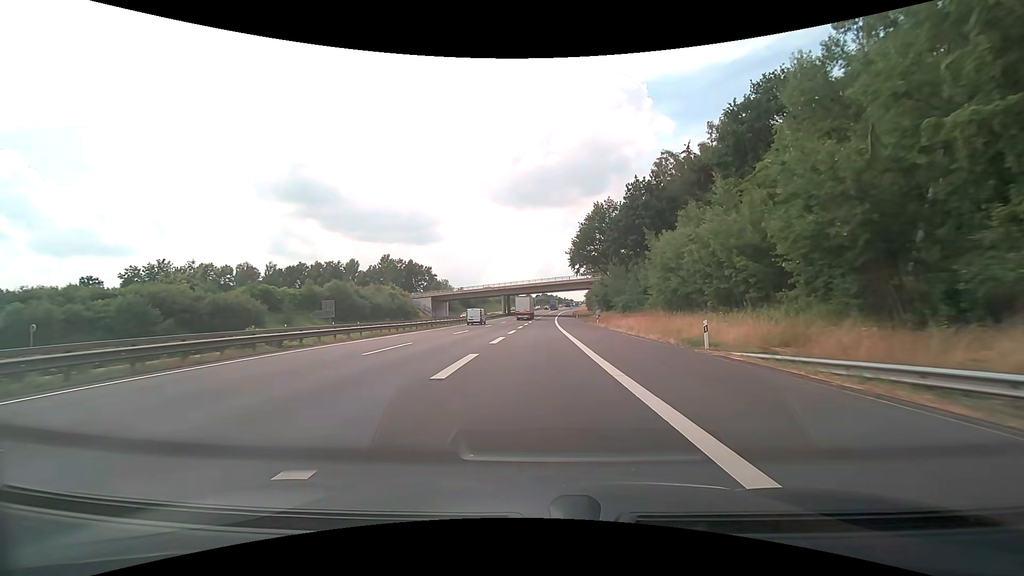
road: motorway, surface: asphalt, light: Day
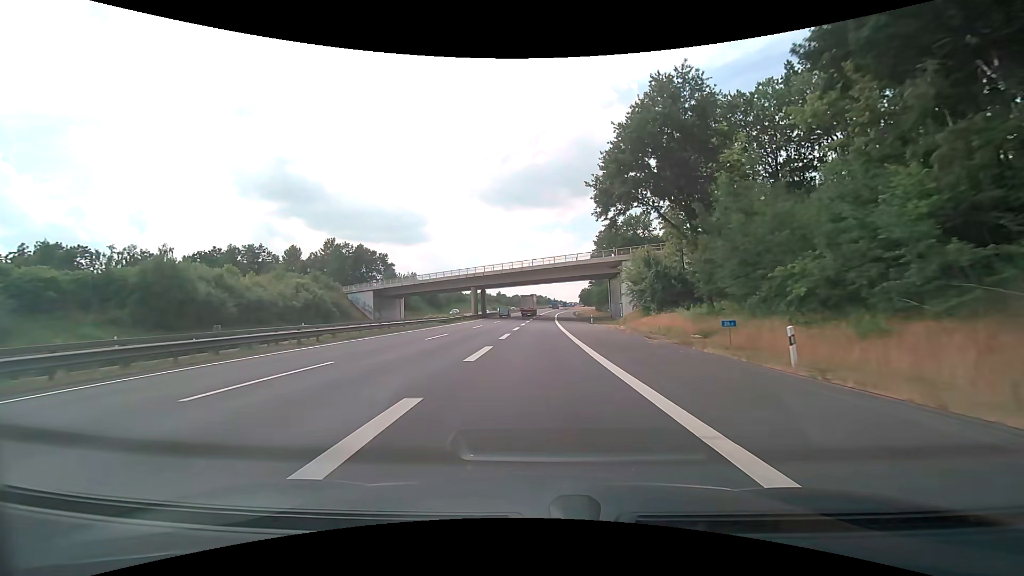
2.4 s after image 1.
(+0.3, +44.5) m; +1°
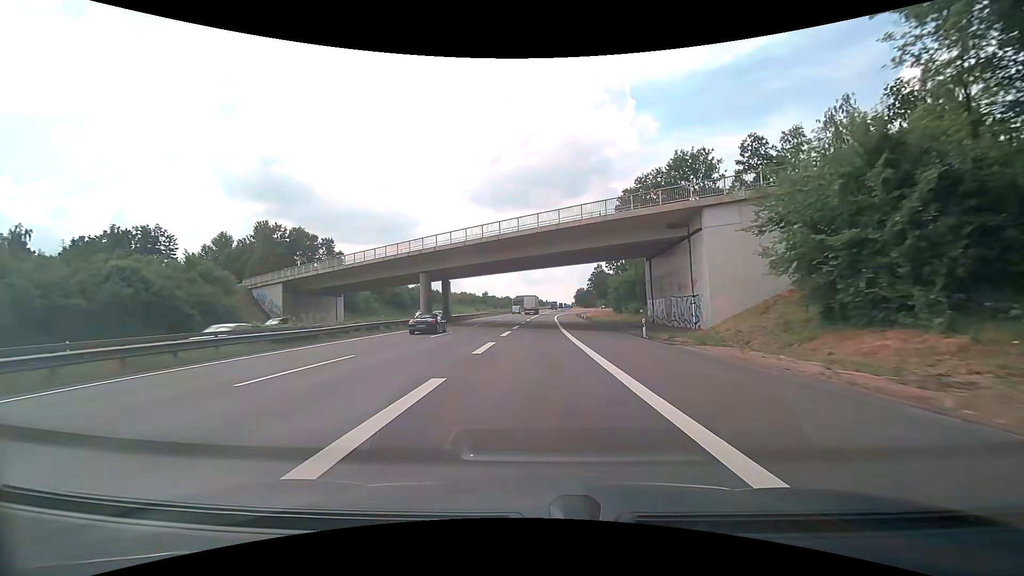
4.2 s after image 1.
(+0.2, +33.9) m; +1°
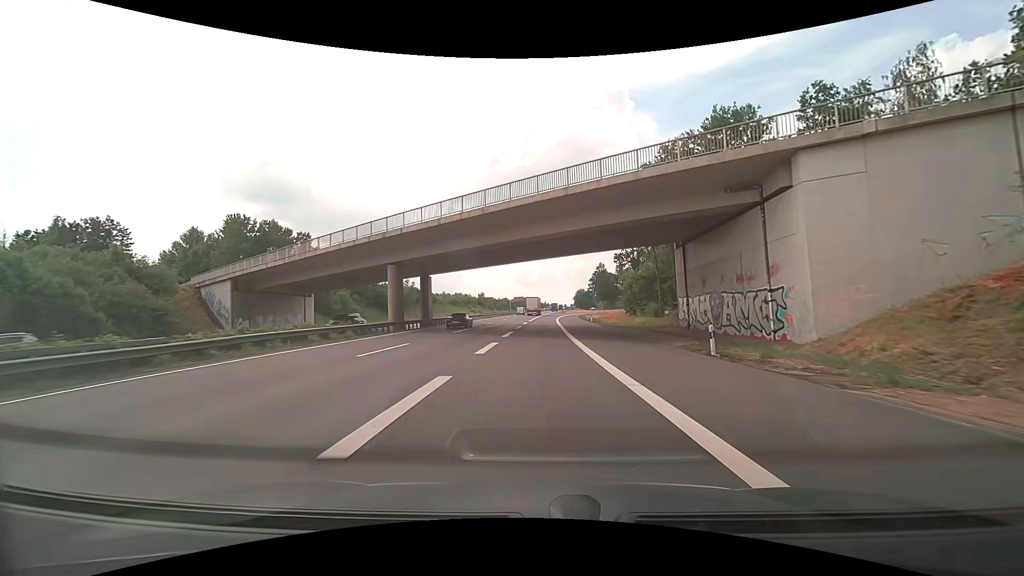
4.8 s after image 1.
(0.0, +11.3) m; 0°
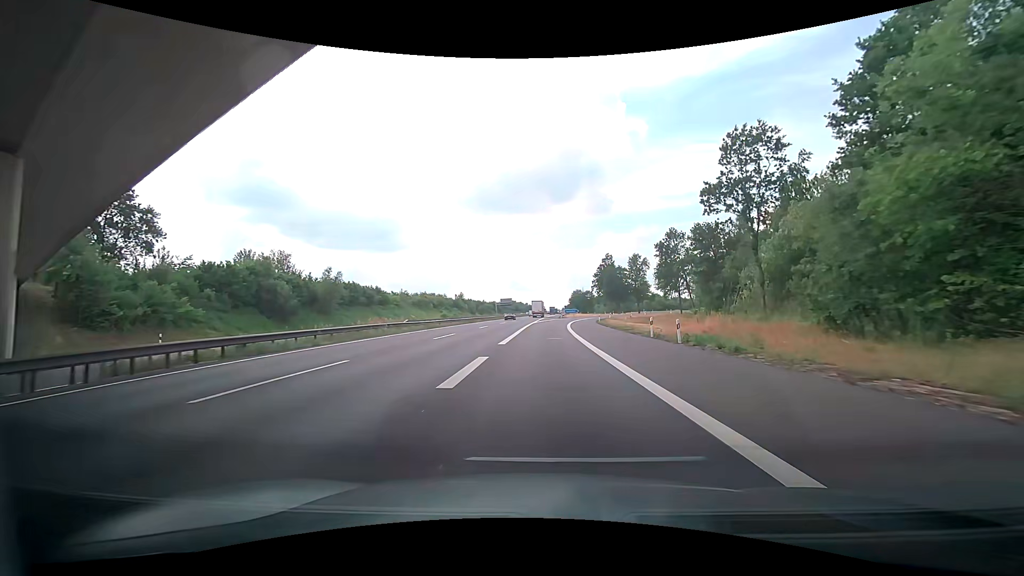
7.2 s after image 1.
(+0.3, +43.4) m; +1°
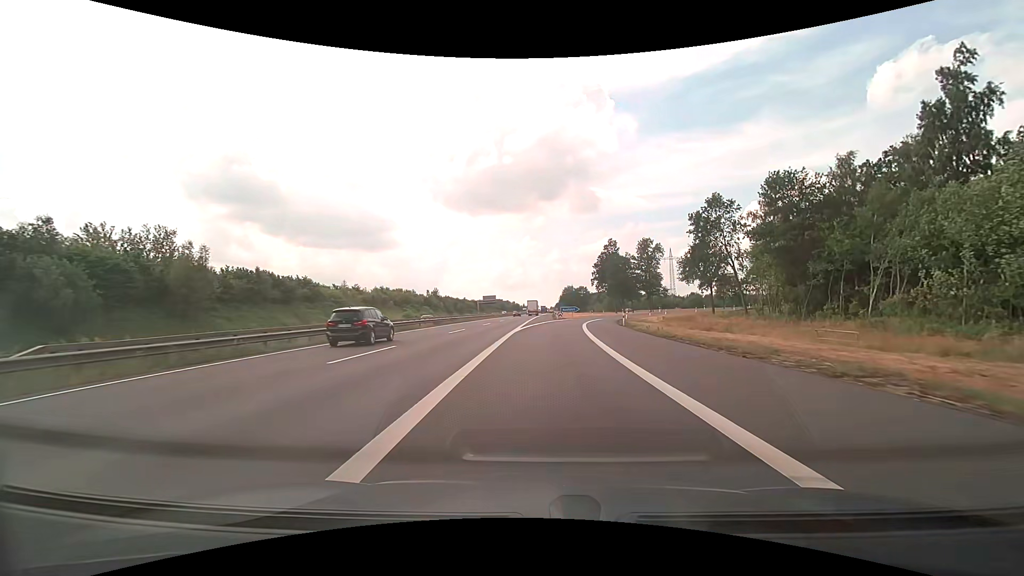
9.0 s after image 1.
(+0.4, +30.4) m; +2°
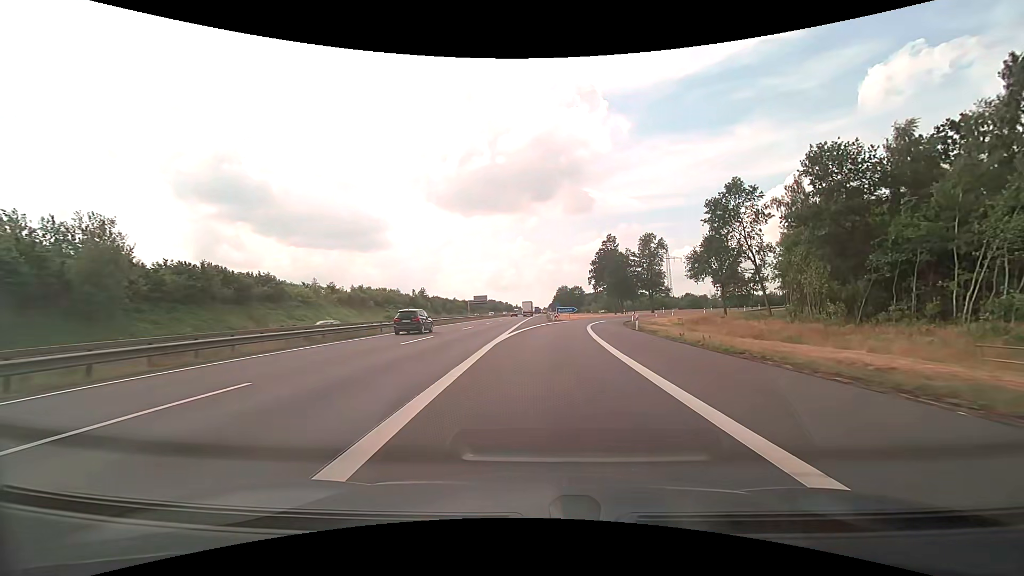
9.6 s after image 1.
(+0.1, +9.6) m; +1°
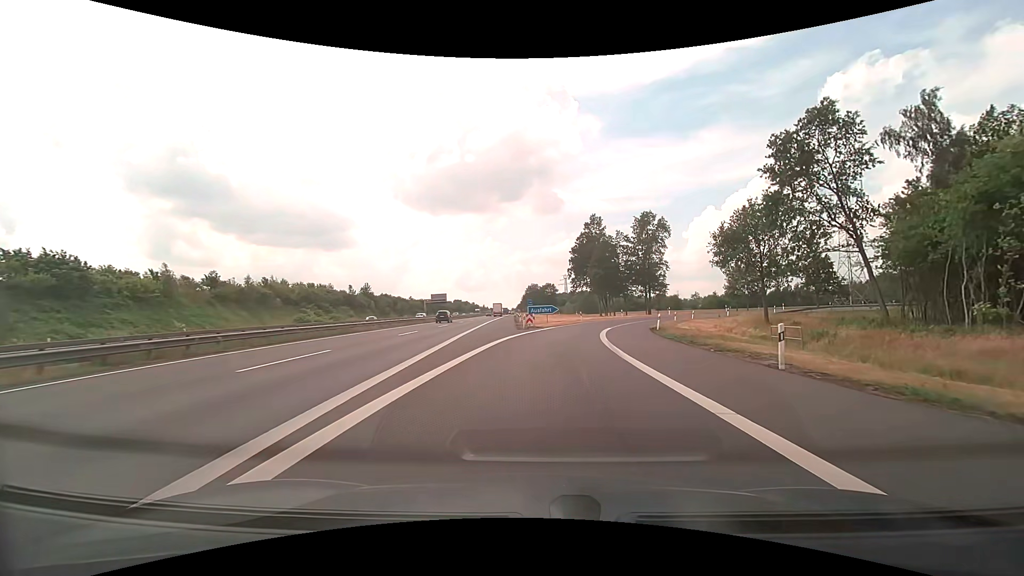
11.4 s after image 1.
(+0.7, +26.8) m; +4°
(0, +10) (+1, +20) (+2, +30) (+4, +40) (+6, +49) (+10, +59) (+15, +67) (+22, +75) (+29, +81) (+38, +86) m
